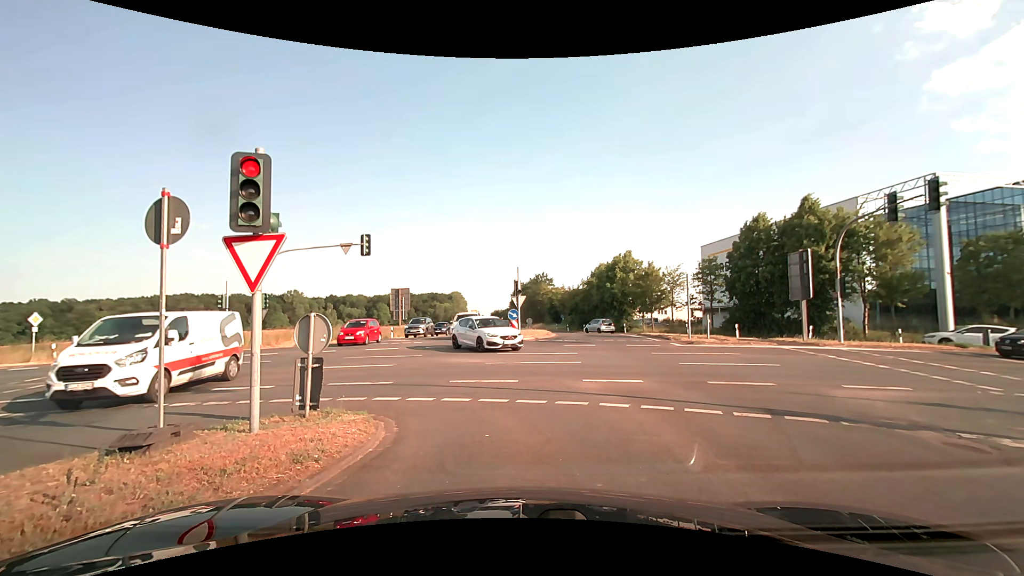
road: secondary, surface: asphalt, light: Day
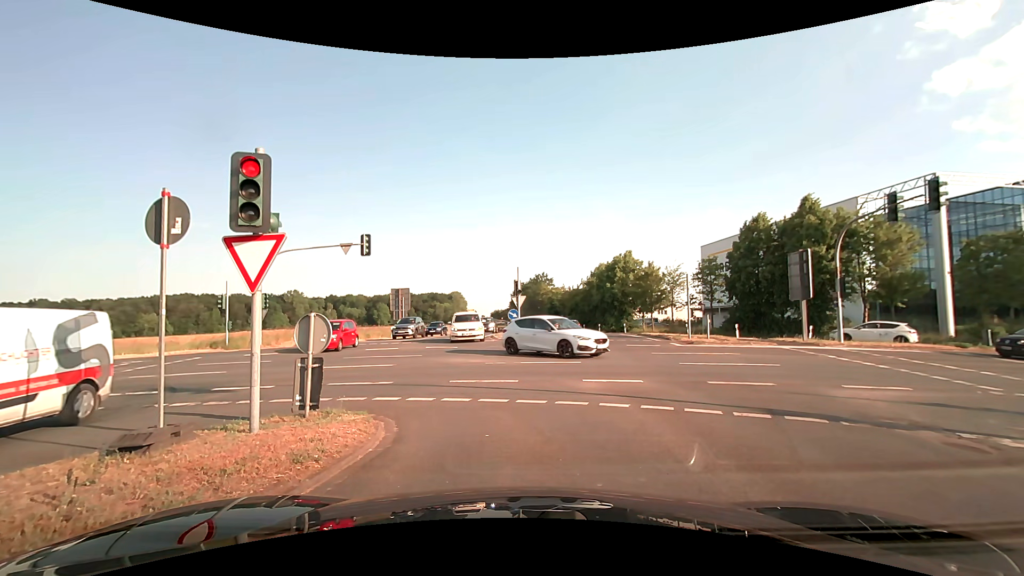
(0.0, 0.0) m; 0°
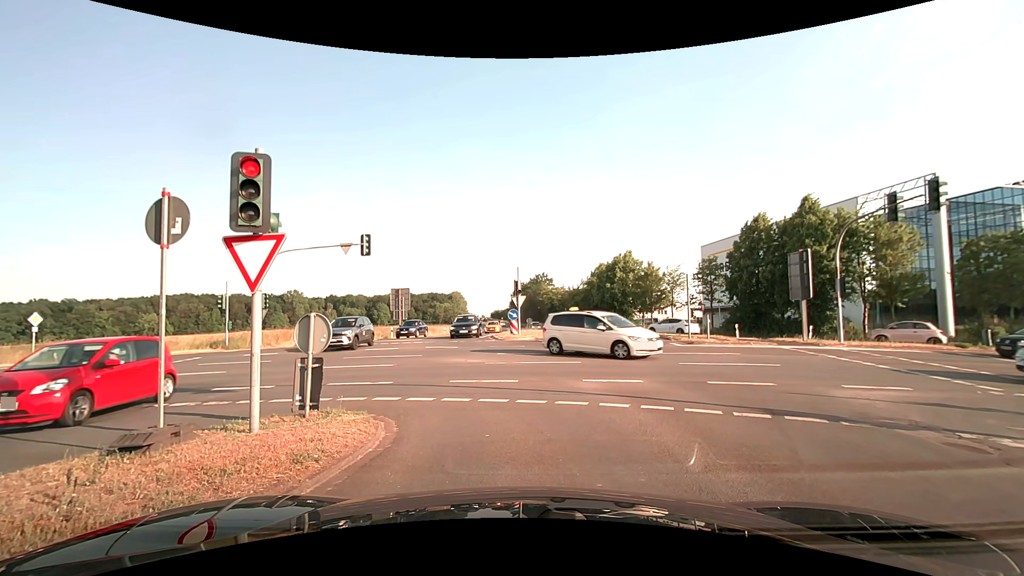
(0.0, 0.0) m; 0°
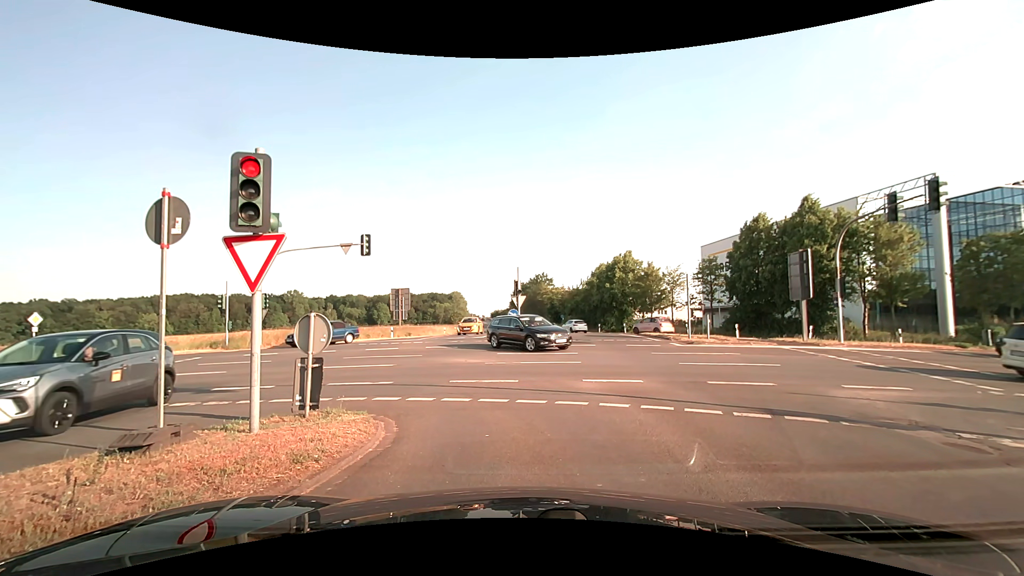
(0.0, 0.0) m; 0°
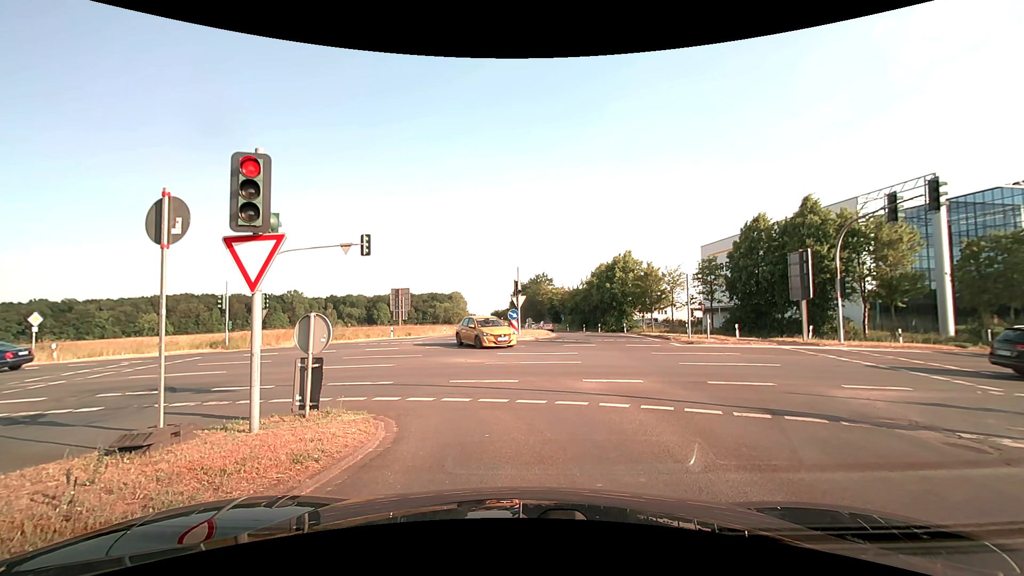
(0.0, 0.0) m; 0°
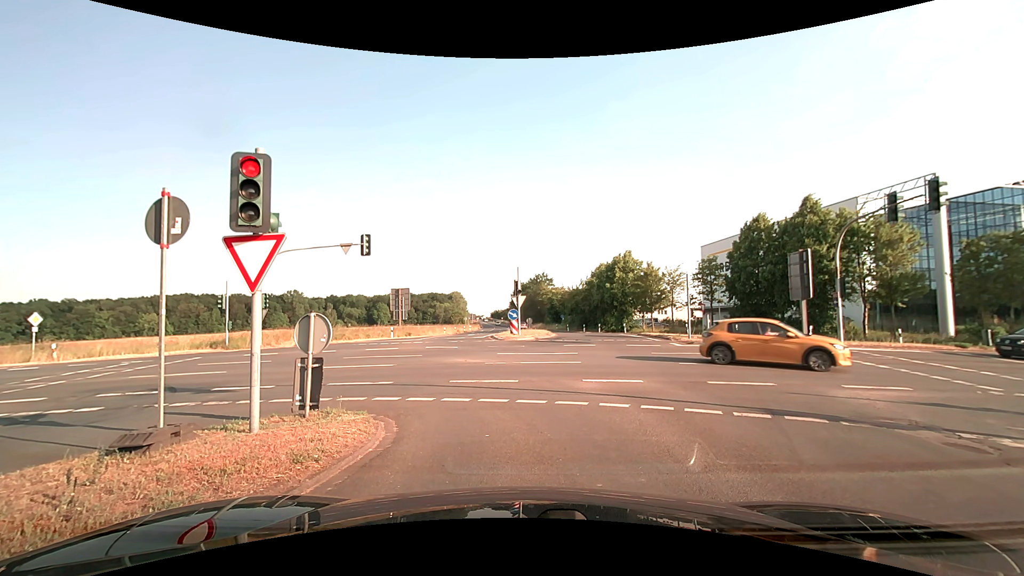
(0.0, 0.0) m; 0°
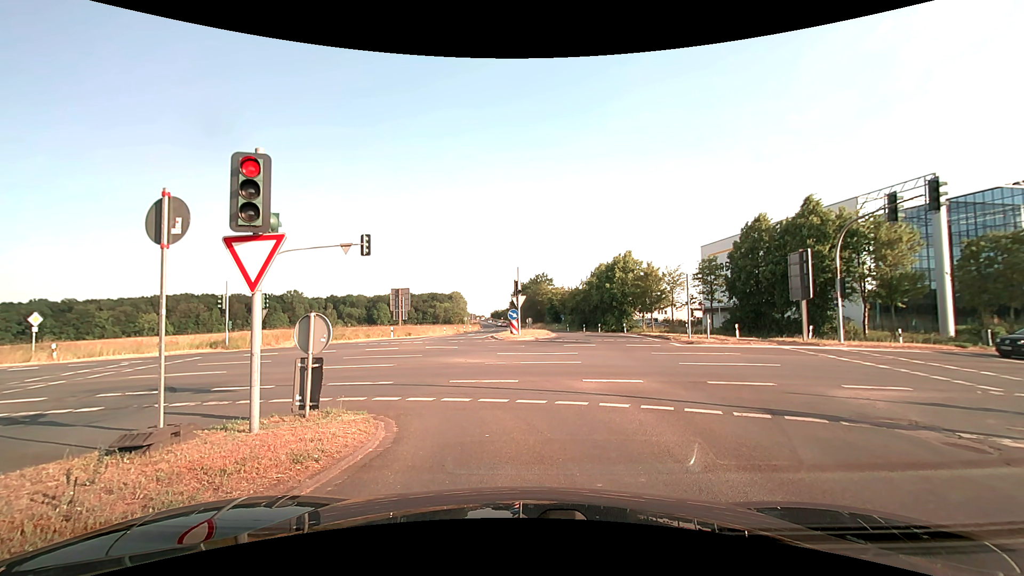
(0.0, 0.0) m; 0°
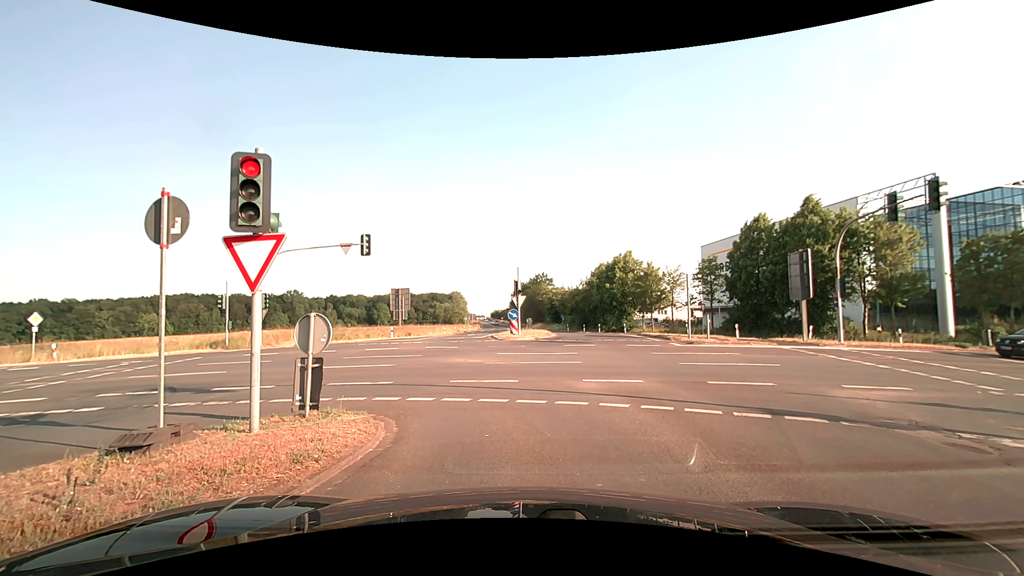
(0.0, 0.0) m; 0°
(0, +10) (-5, +19) (-13, +24) (-23, +26) (-33, +26) (-43, +27) (-53, +28) (-63, +28) (-73, +29) (-83, +29) m
